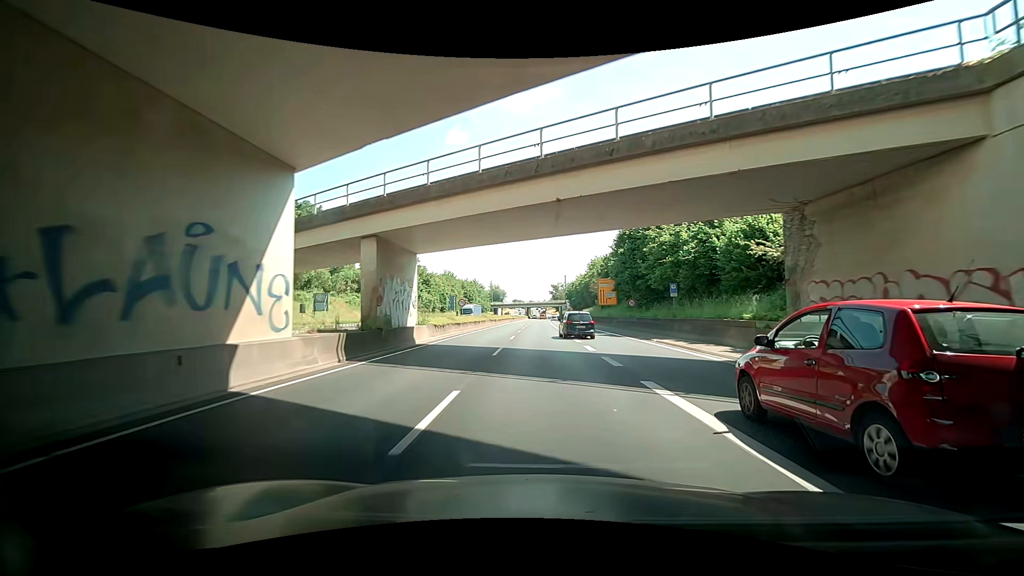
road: trunk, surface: asphalt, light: Day
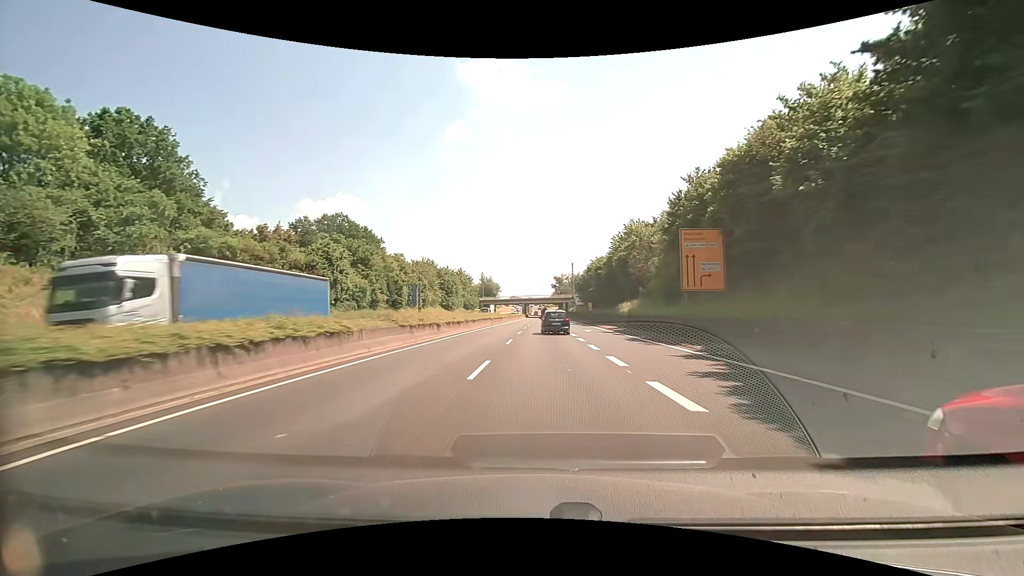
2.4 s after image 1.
(+2.6, +42.8) m; +3°
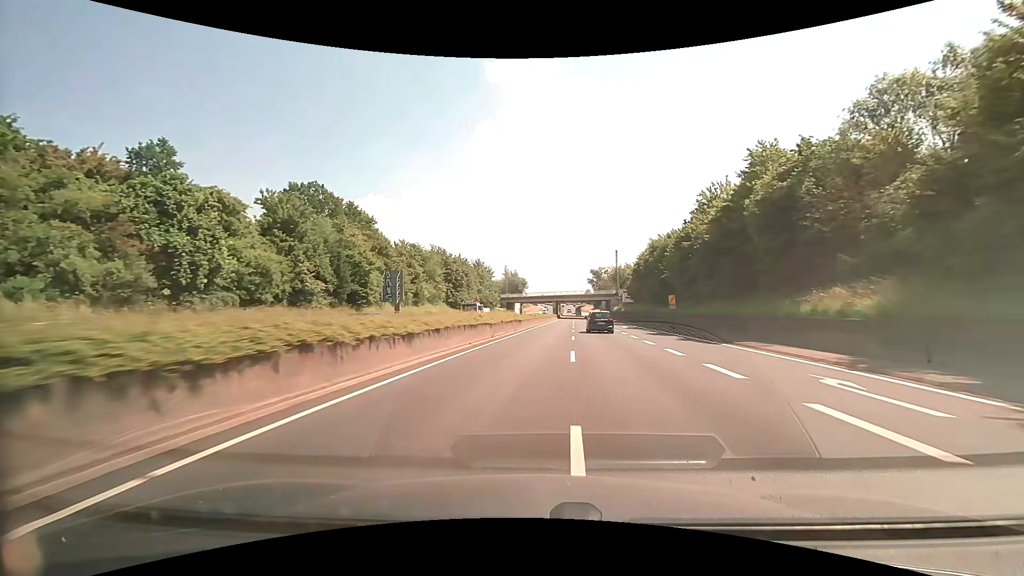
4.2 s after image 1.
(-1.0, +32.2) m; -3°
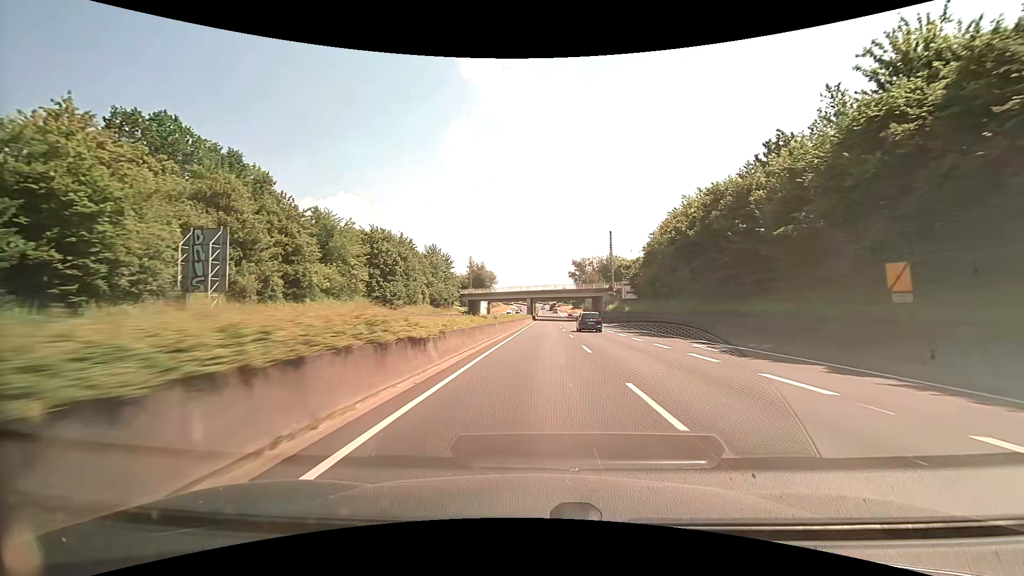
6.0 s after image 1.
(+0.5, +32.2) m; +3°
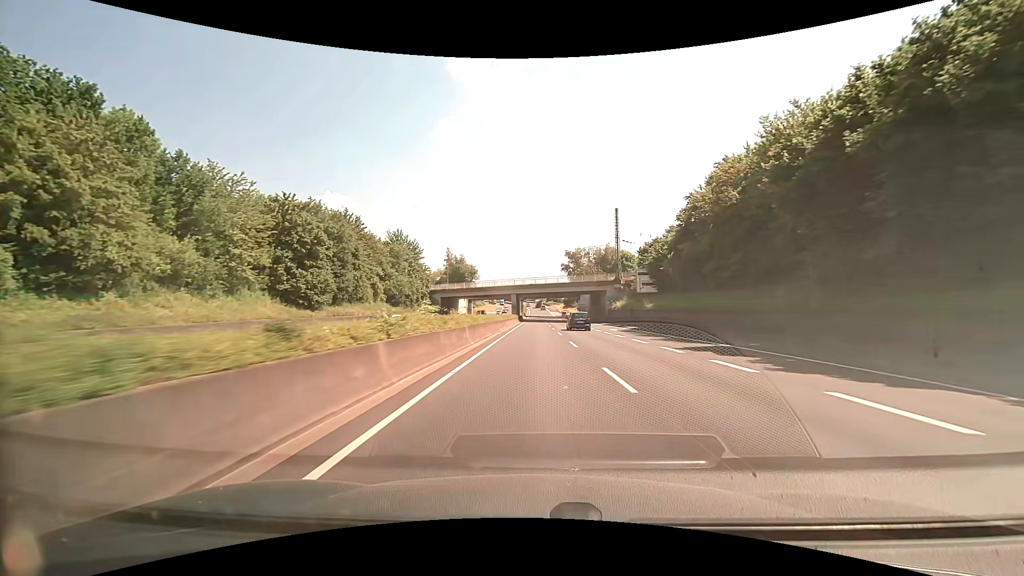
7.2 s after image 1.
(+0.3, +21.5) m; +1°
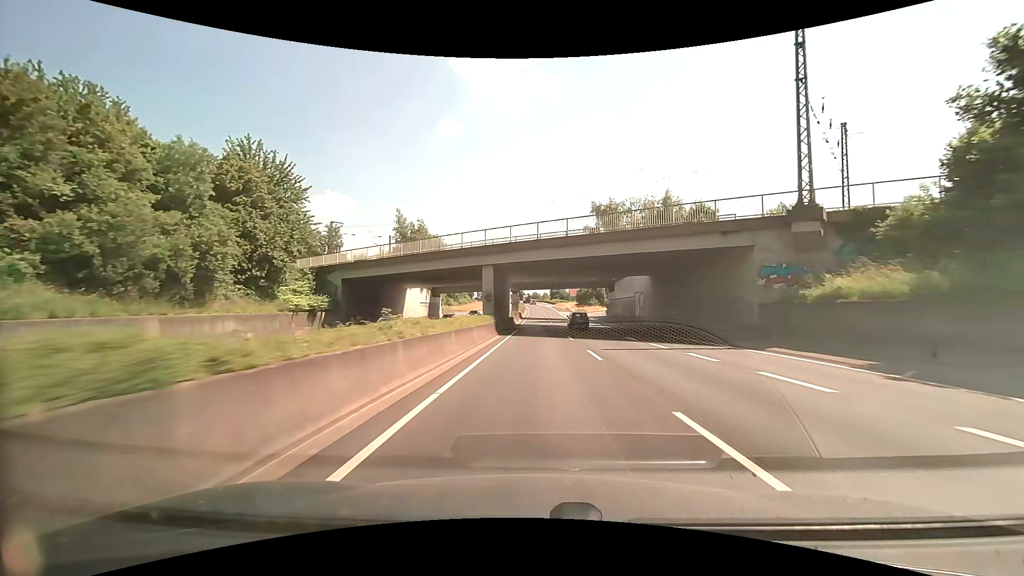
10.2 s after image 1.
(-0.1, +53.8) m; 0°
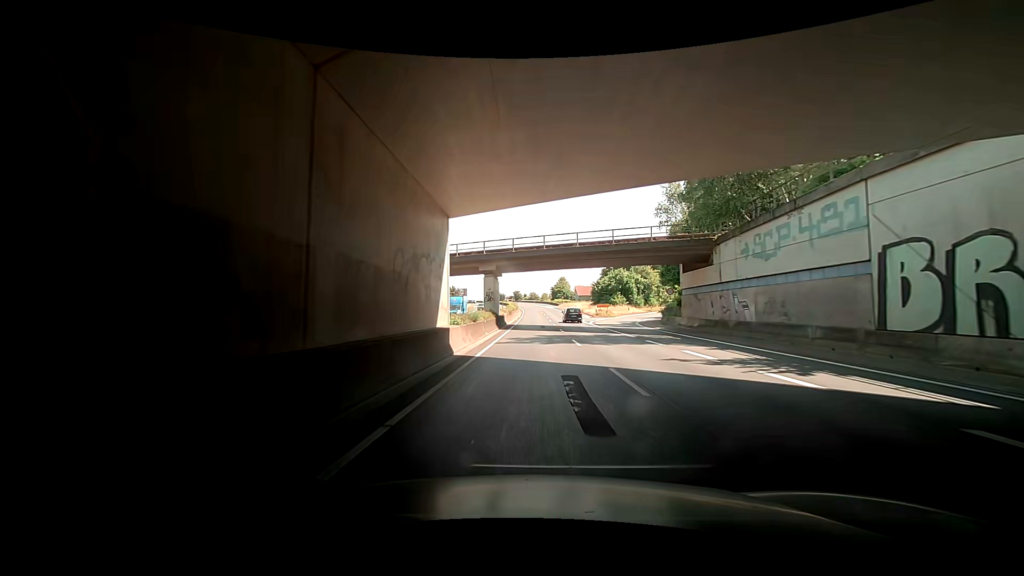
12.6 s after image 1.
(0.0, +43.1) m; -1°
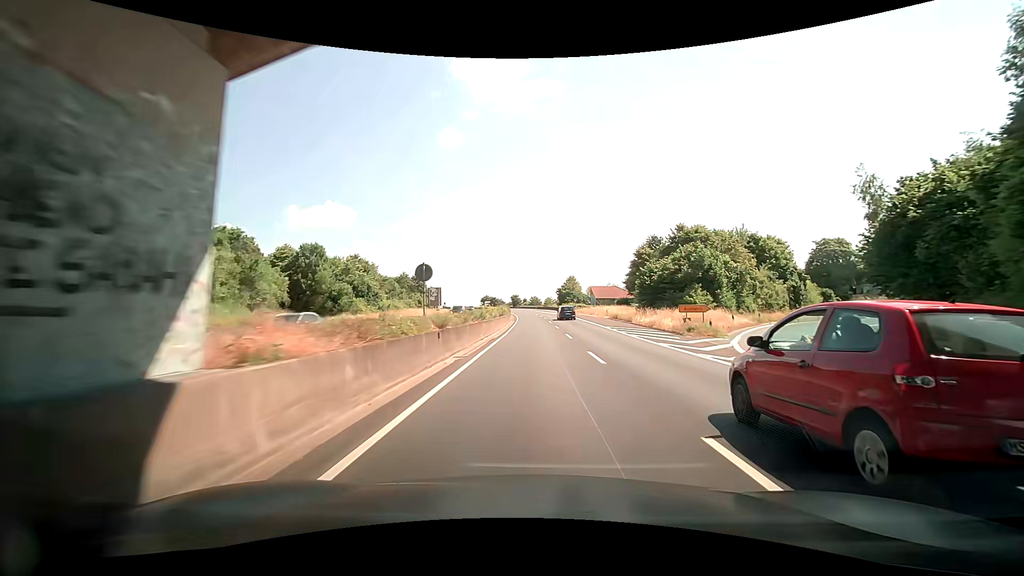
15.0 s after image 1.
(+0.7, +42.8) m; 0°
(0, +10) (0, +20) (+1, +30) (+1, +40) (+2, +50) (+2, +60) (+2, +70) (+2, +80) (+1, +90) (+1, +100) m
